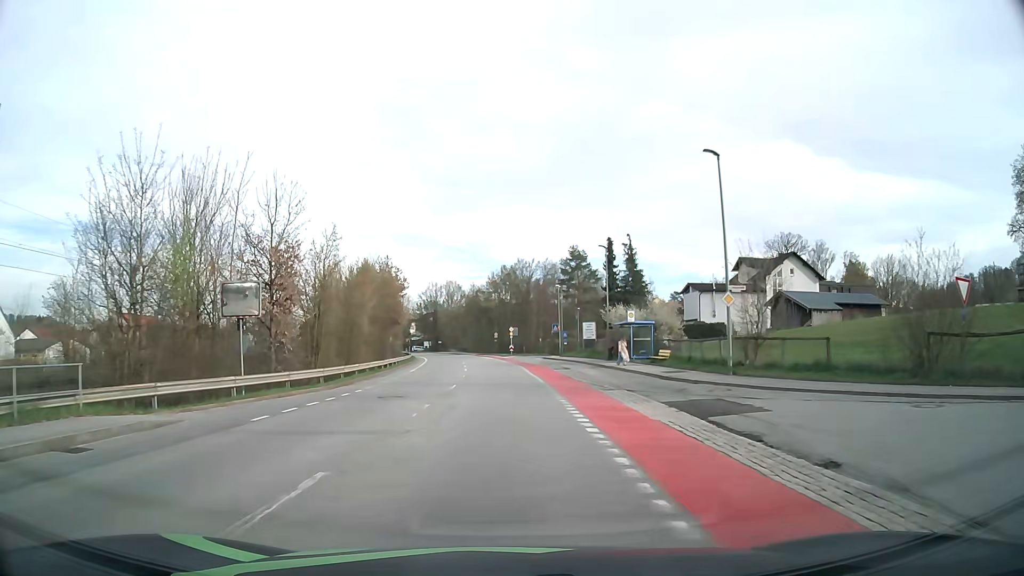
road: unclassified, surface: asphalt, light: Day
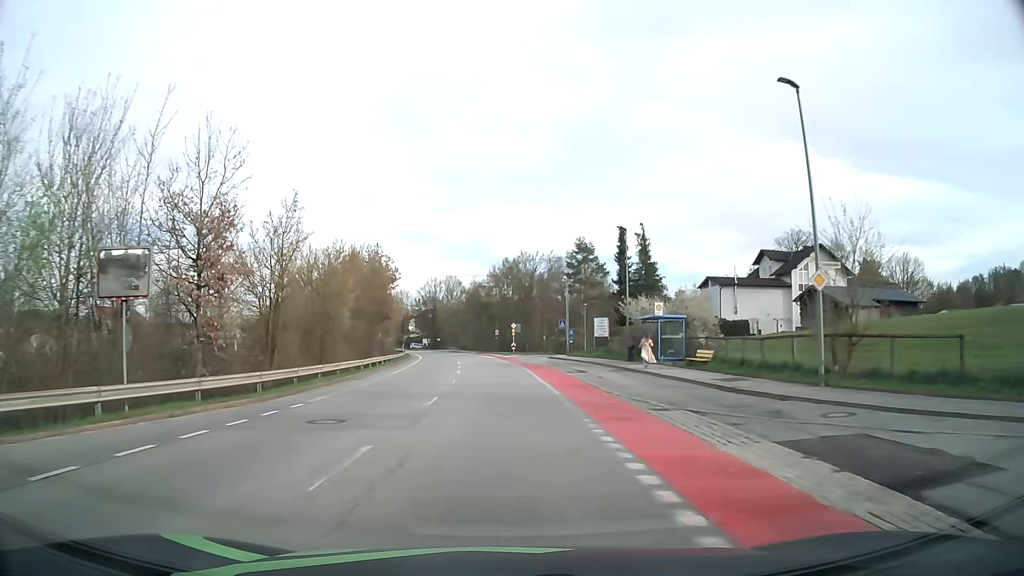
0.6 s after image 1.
(0.0, +7.3) m; 0°
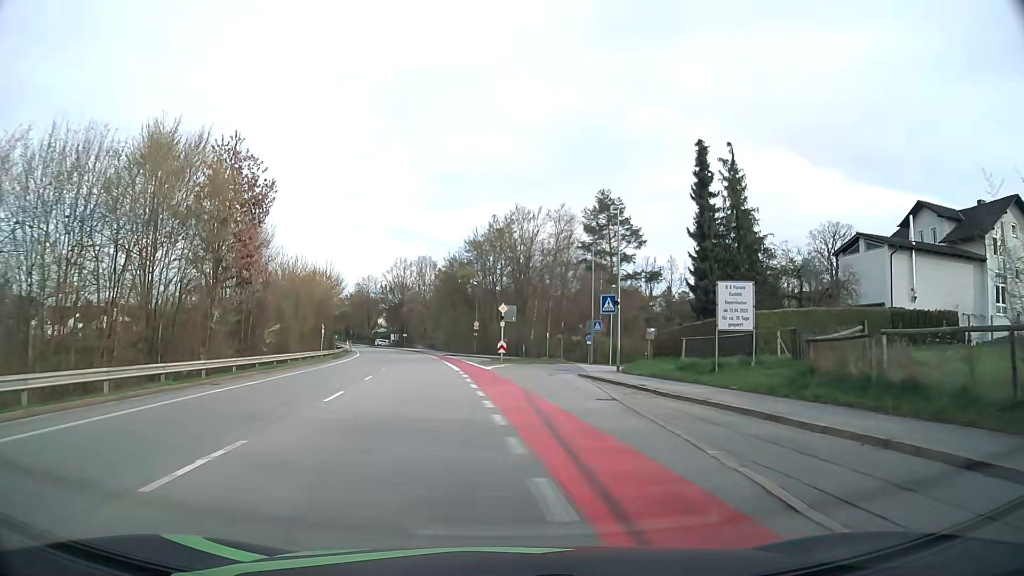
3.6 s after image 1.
(+0.3, +36.3) m; +1°
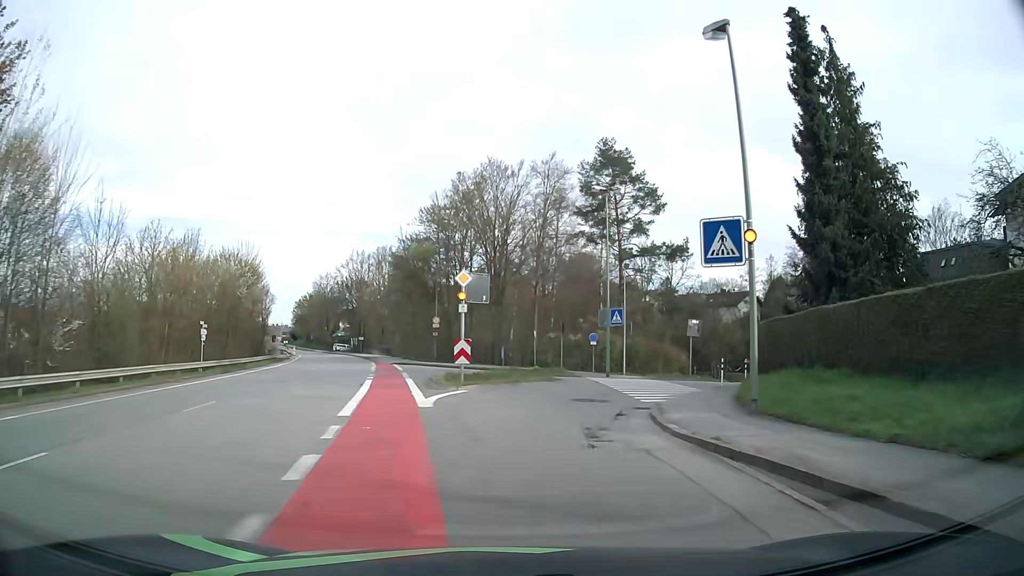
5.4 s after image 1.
(+0.2, +19.7) m; +1°
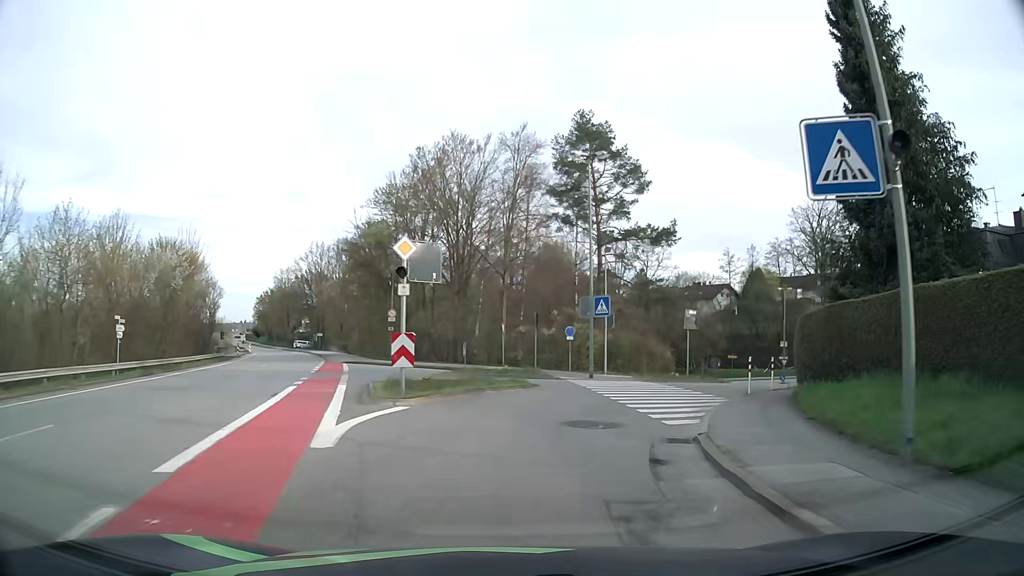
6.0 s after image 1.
(+0.2, +6.0) m; +3°
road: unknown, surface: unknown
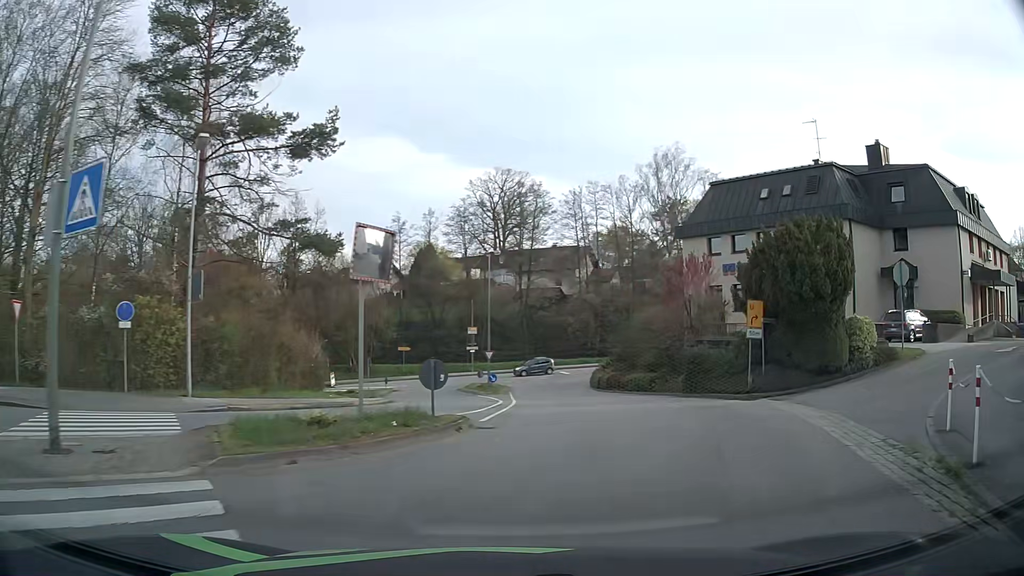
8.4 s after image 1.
(+4.5, +20.9) m; +29°
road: unclassified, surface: asphalt
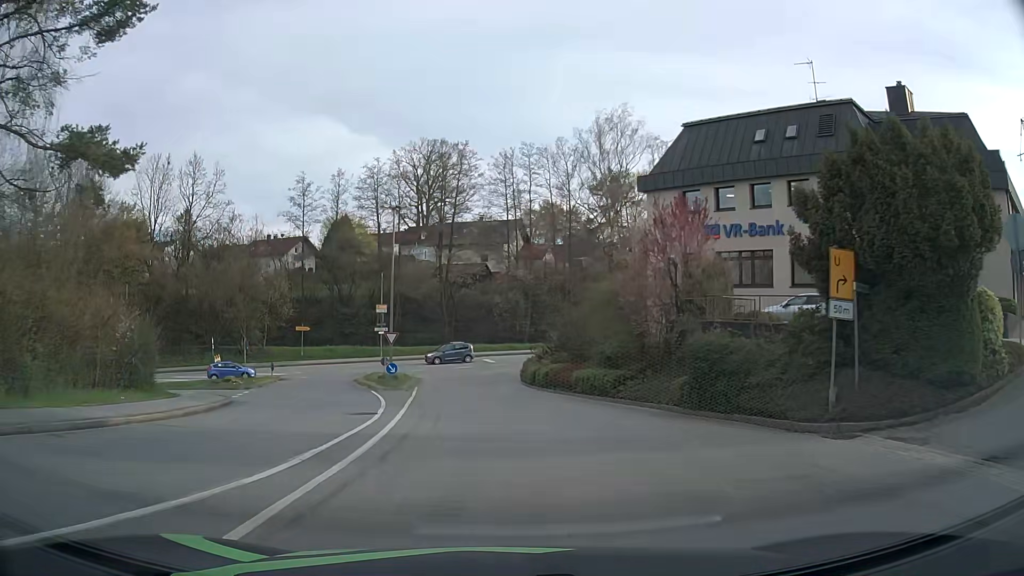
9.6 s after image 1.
(+0.9, +11.2) m; +6°
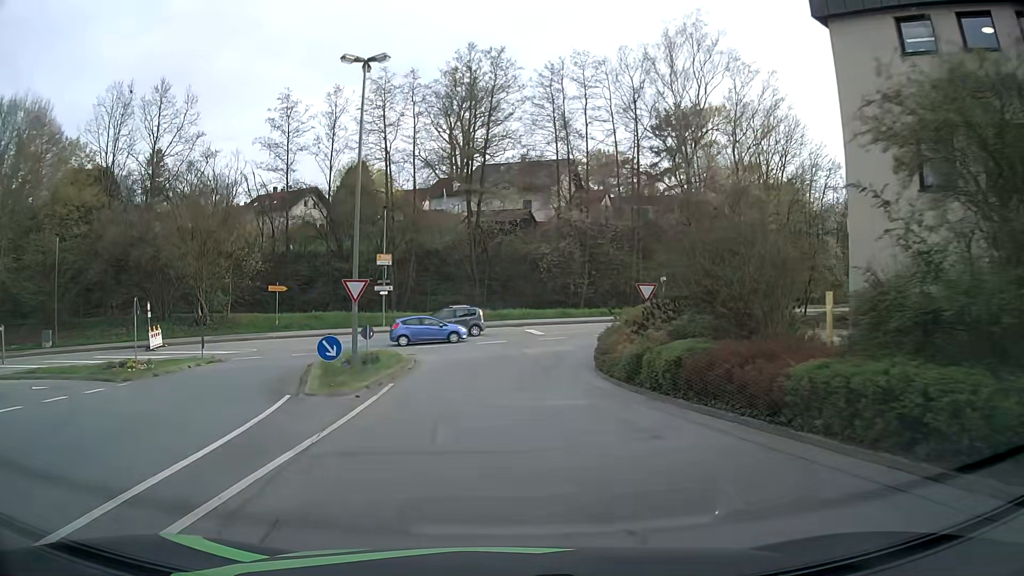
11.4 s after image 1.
(-0.4, +17.9) m; -3°
(0, +10) (0, +20) (+1, +30) (+7, +38) (+17, +41) (+26, +45) (+35, +50) (+43, +56) (+49, +63) (+55, +71) m
